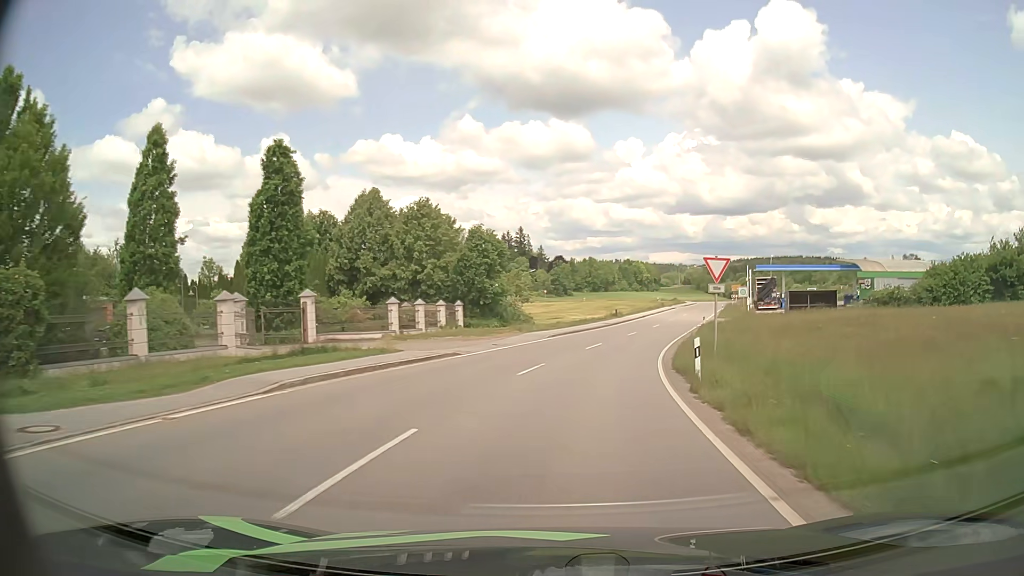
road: tertiary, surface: asphalt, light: Day
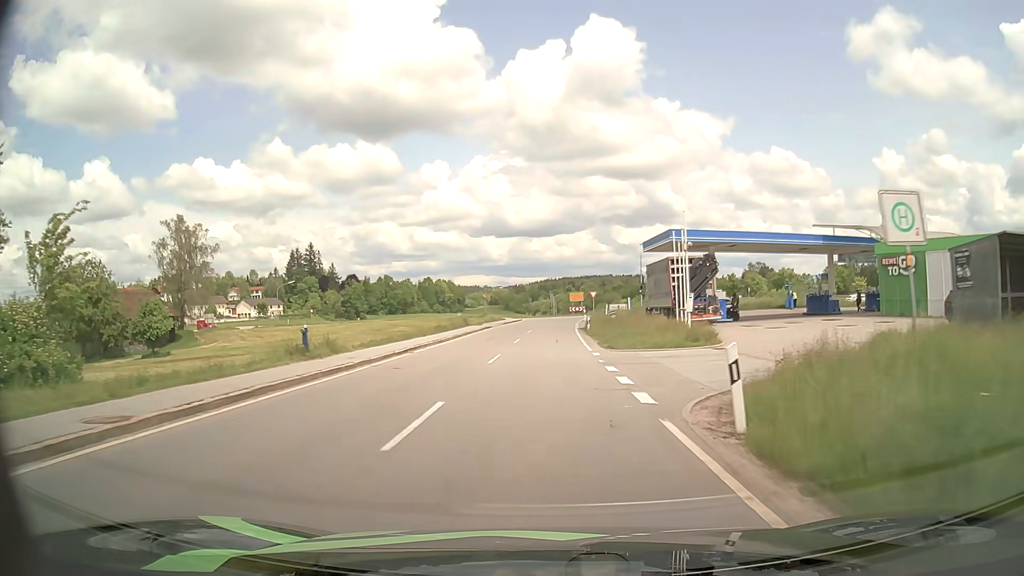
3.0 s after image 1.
(+7.4, +44.0) m; +17°
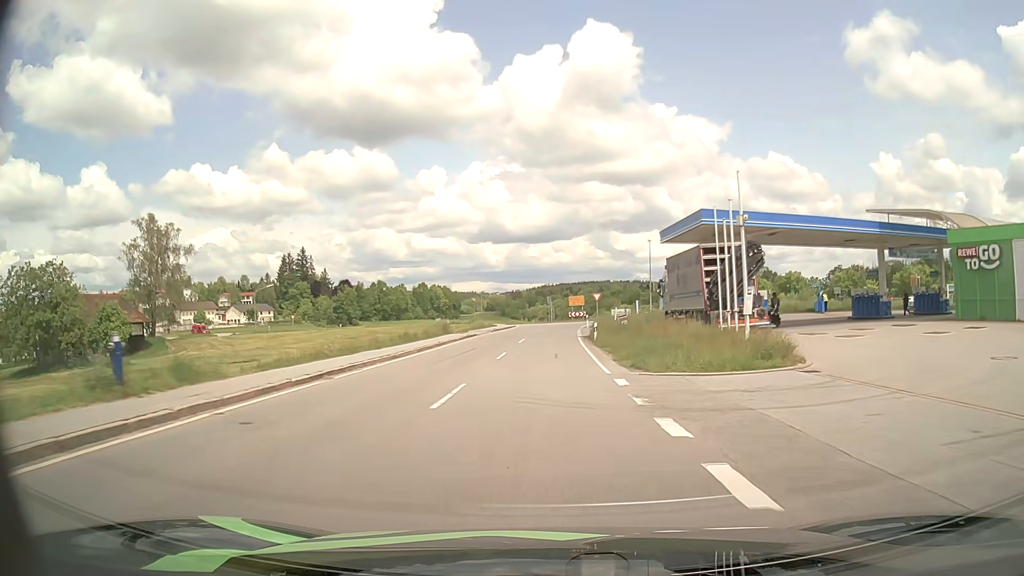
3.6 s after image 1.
(0.0, +8.7) m; 0°
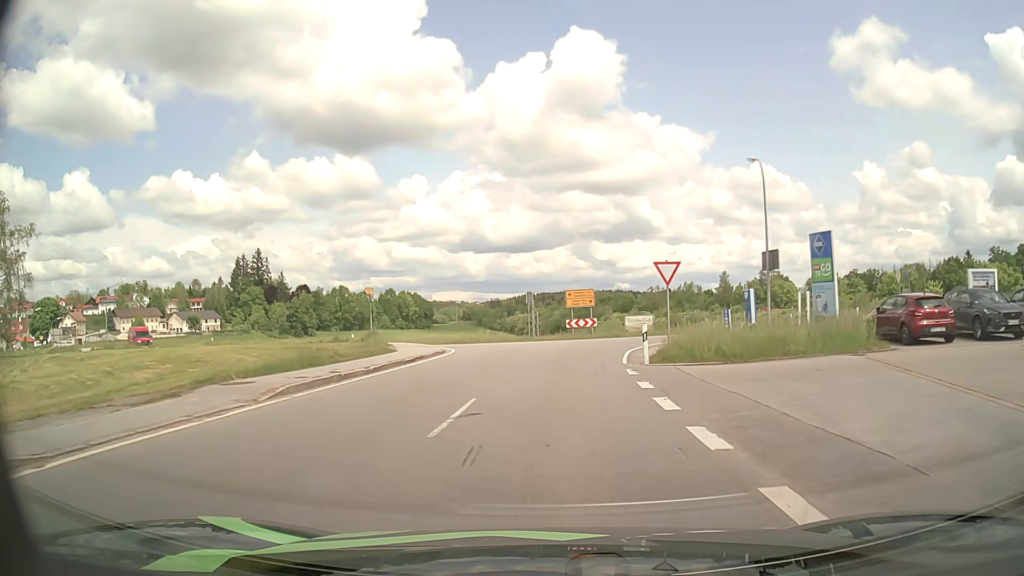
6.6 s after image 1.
(0.0, +37.9) m; +2°
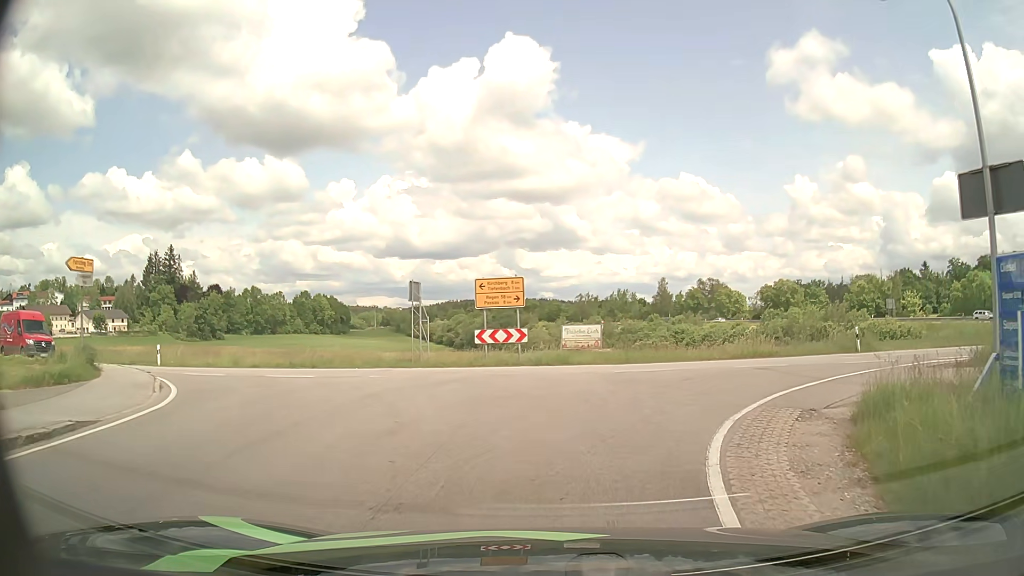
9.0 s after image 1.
(+0.7, +18.1) m; +6°
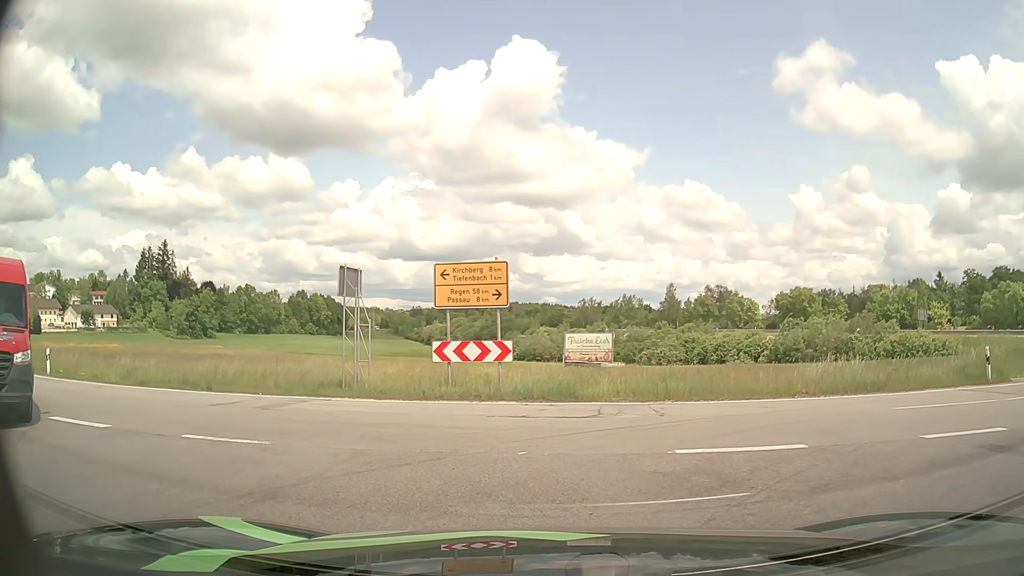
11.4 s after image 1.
(+0.1, +8.6) m; 0°
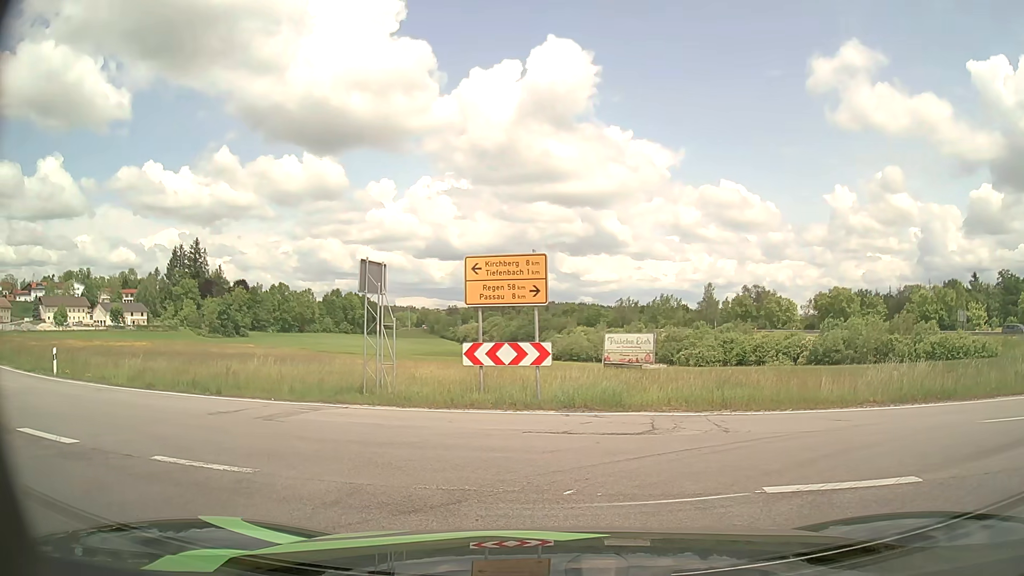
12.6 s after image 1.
(0.0, +1.6) m; -1°
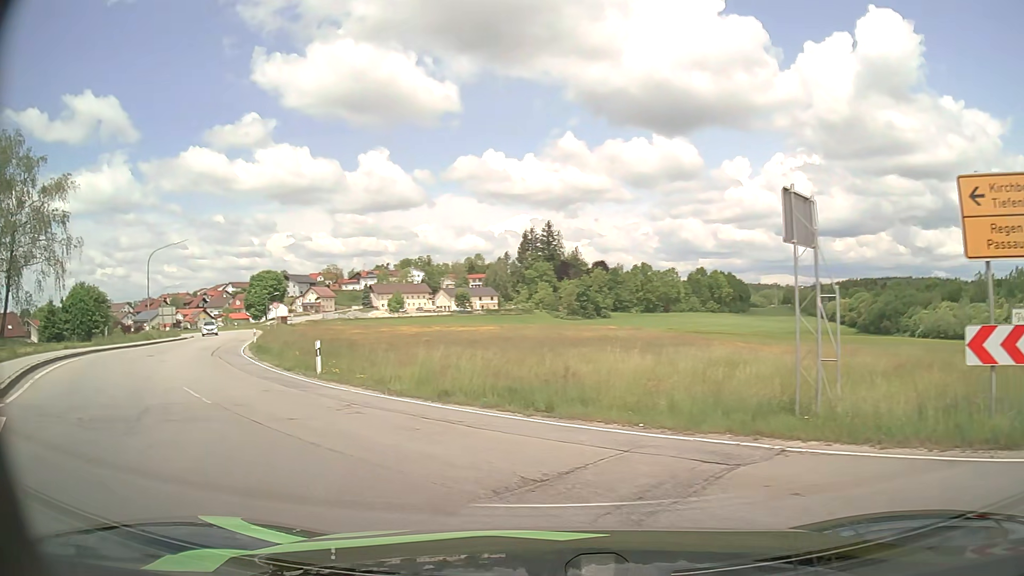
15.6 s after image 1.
(-2.0, +7.0) m; -32°
(-3, +10) (-8, +18) (-13, +26) (-18, +35) (-23, +44) (-27, +53) (-30, +63) (-35, +71) (-40, +80) (-47, +88) m
